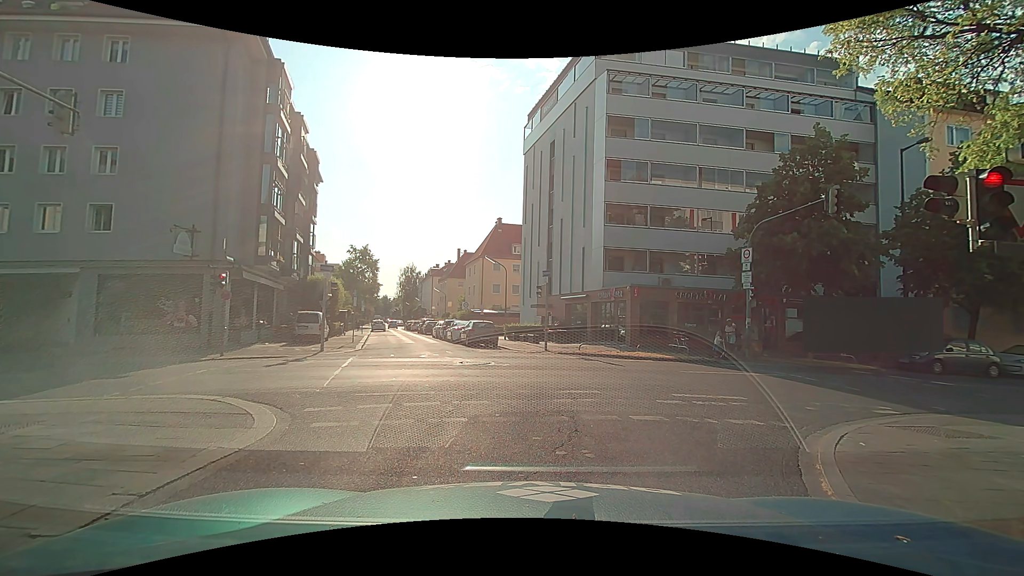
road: residential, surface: asphalt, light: Day
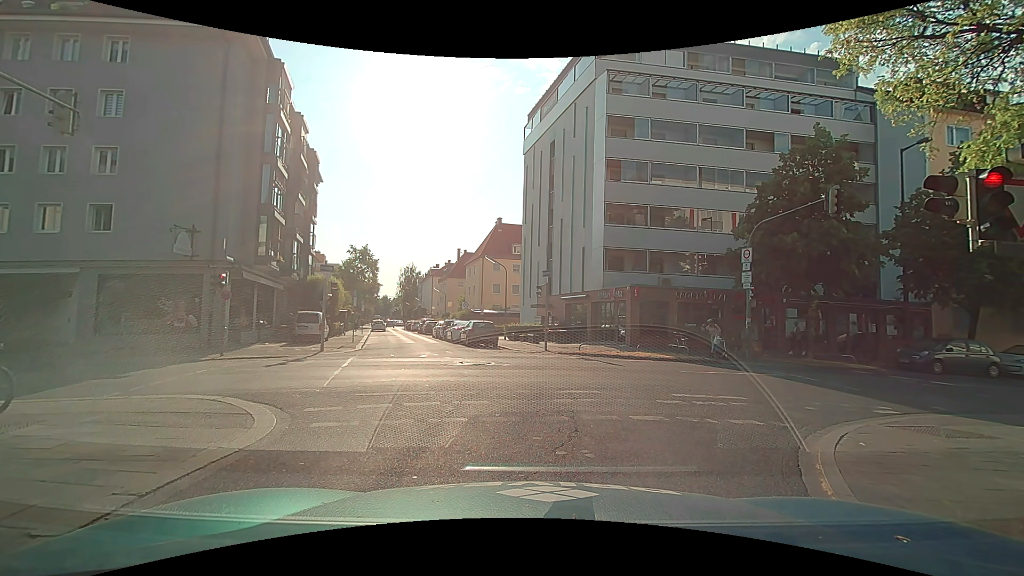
(0.0, 0.0) m; 0°
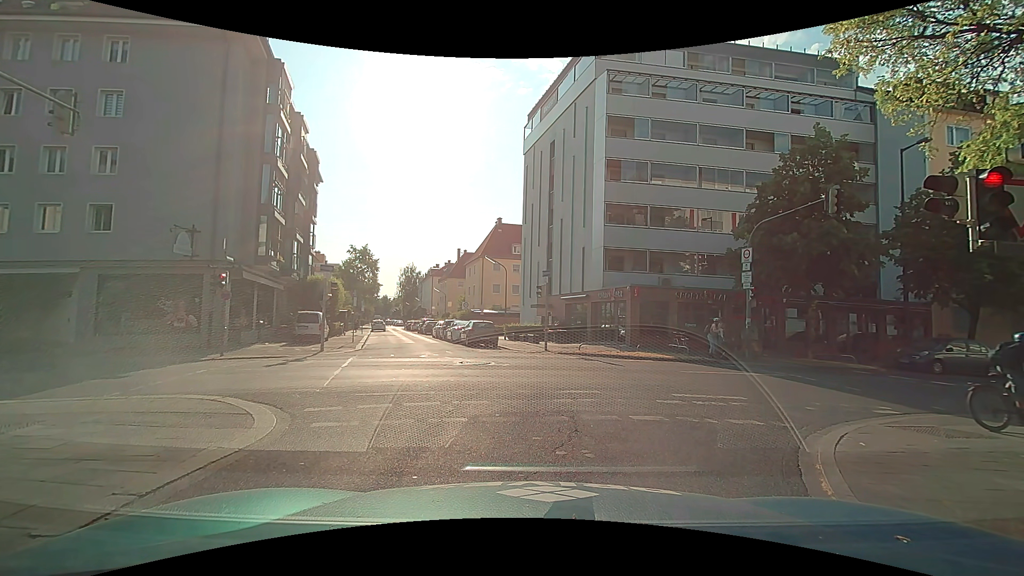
(0.0, 0.0) m; 0°
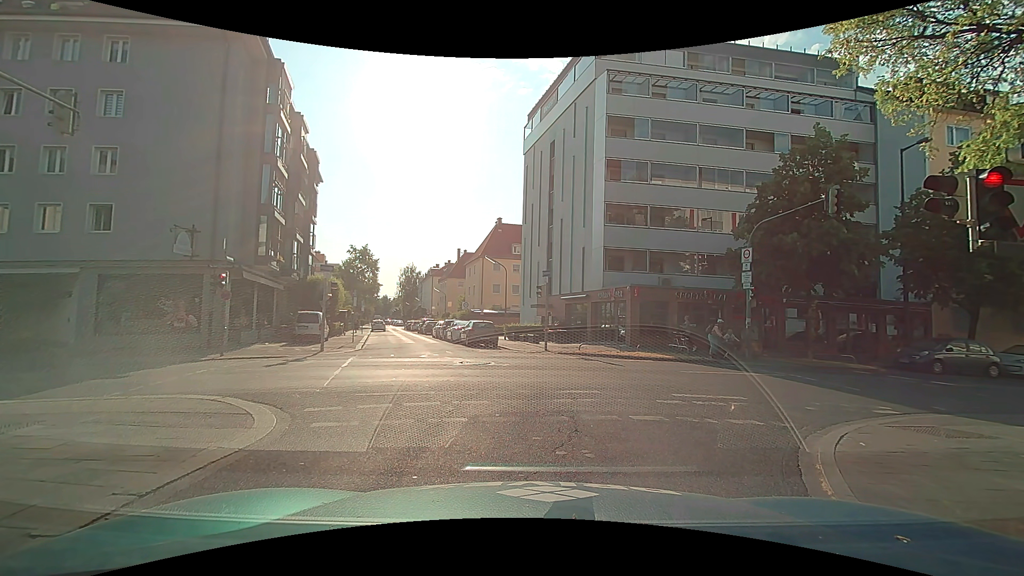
(0.0, 0.0) m; 0°
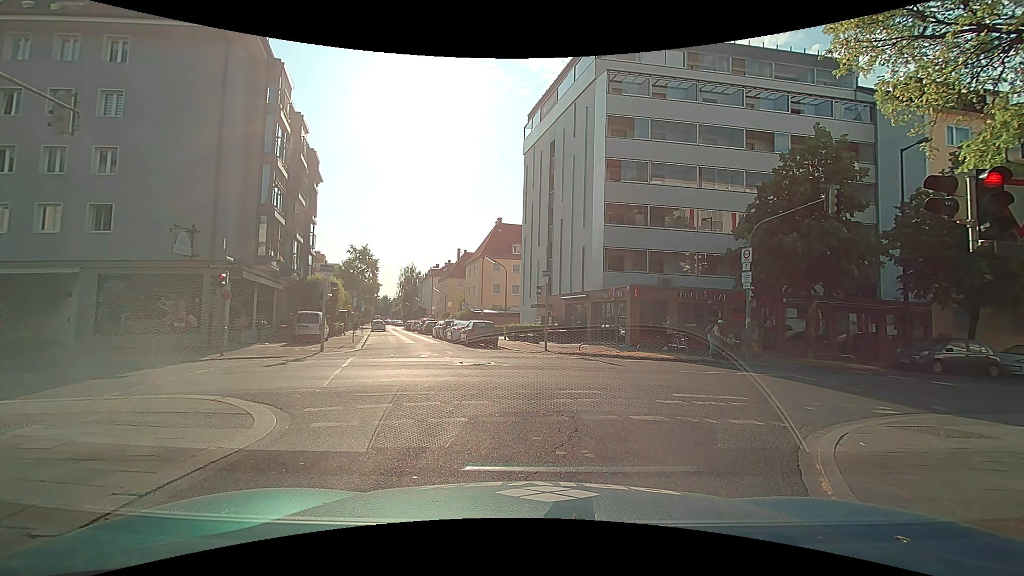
(0.0, 0.0) m; 0°
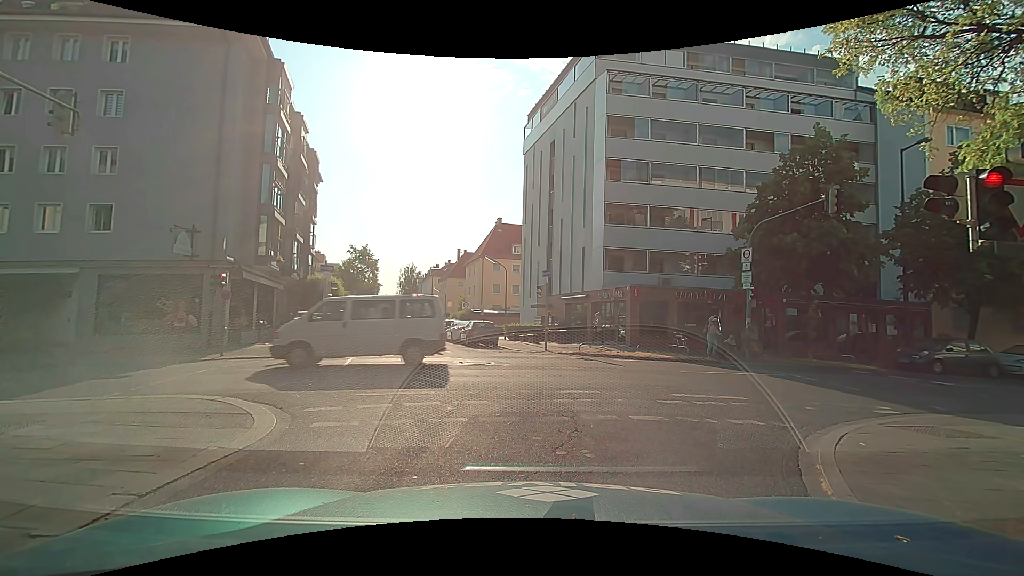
(0.0, 0.0) m; 0°
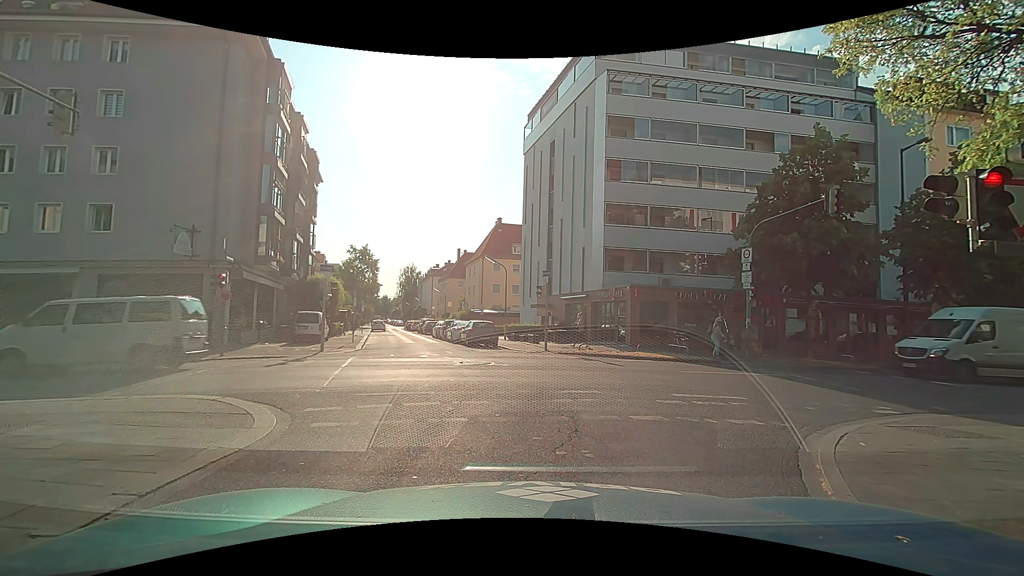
(0.0, 0.0) m; 0°
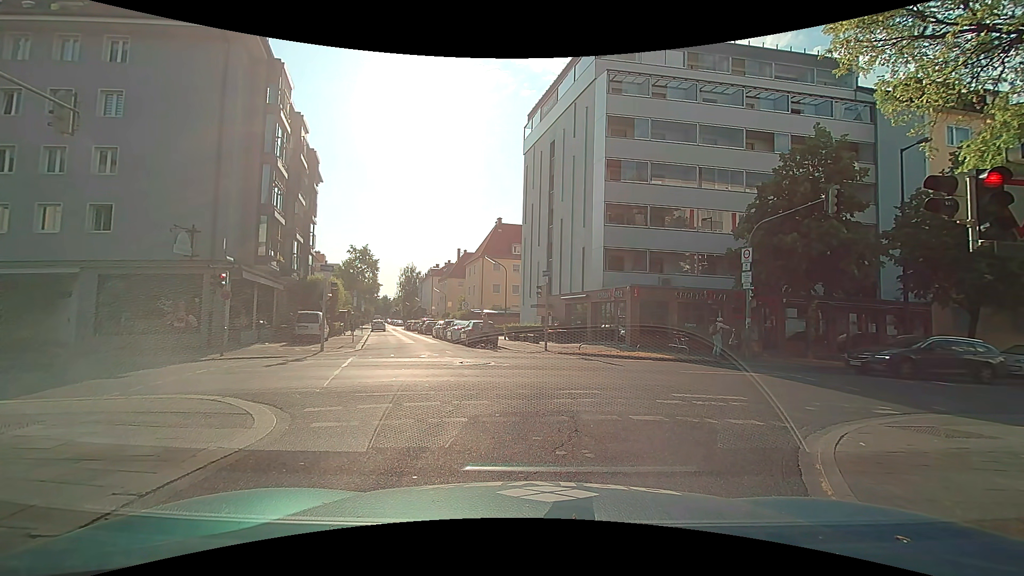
(0.0, 0.0) m; 0°
